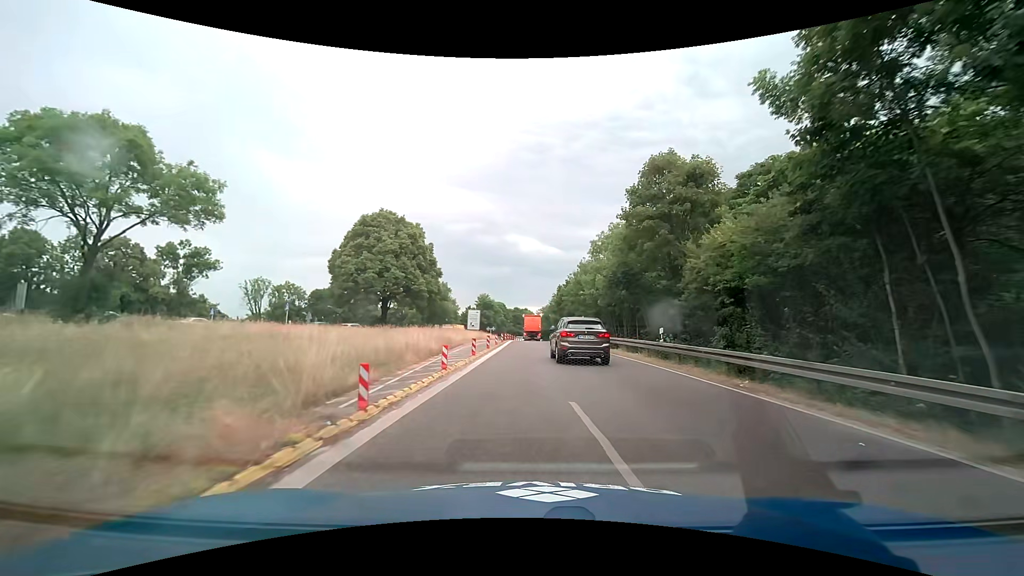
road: trunk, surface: asphalt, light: Day
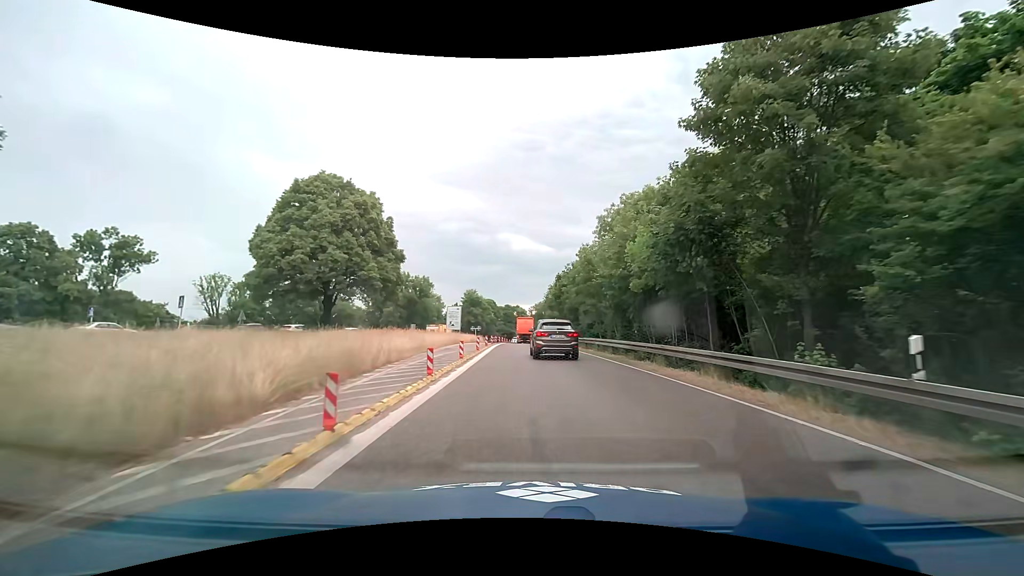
(+0.2, +13.5) m; +1°
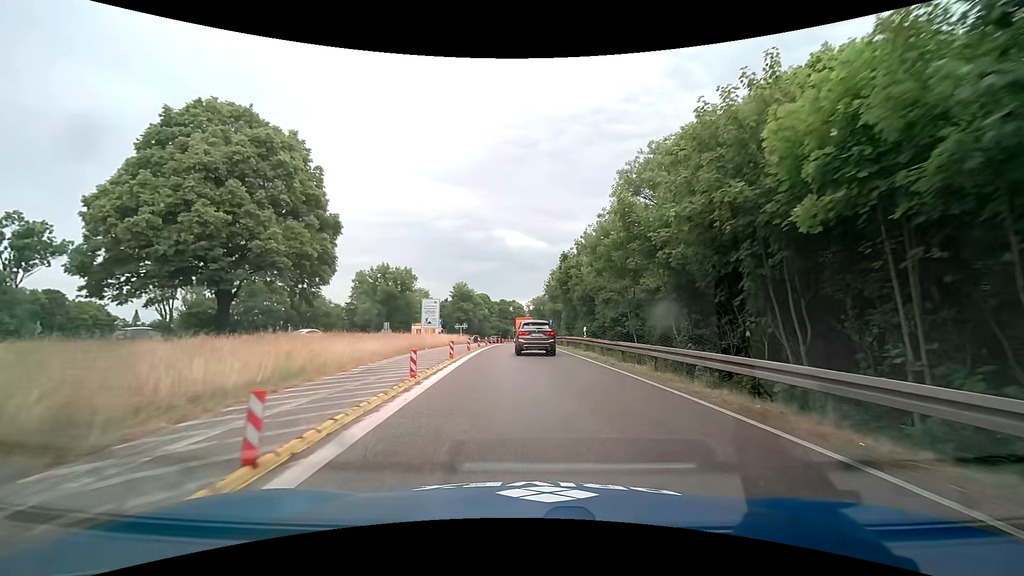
(+0.2, +13.6) m; +1°
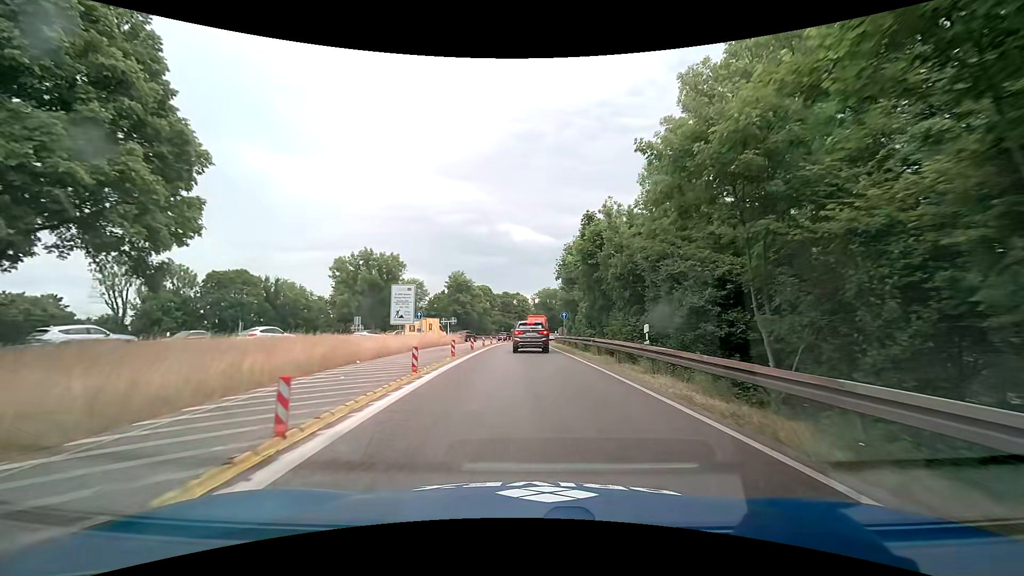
(0.0, +13.3) m; 0°
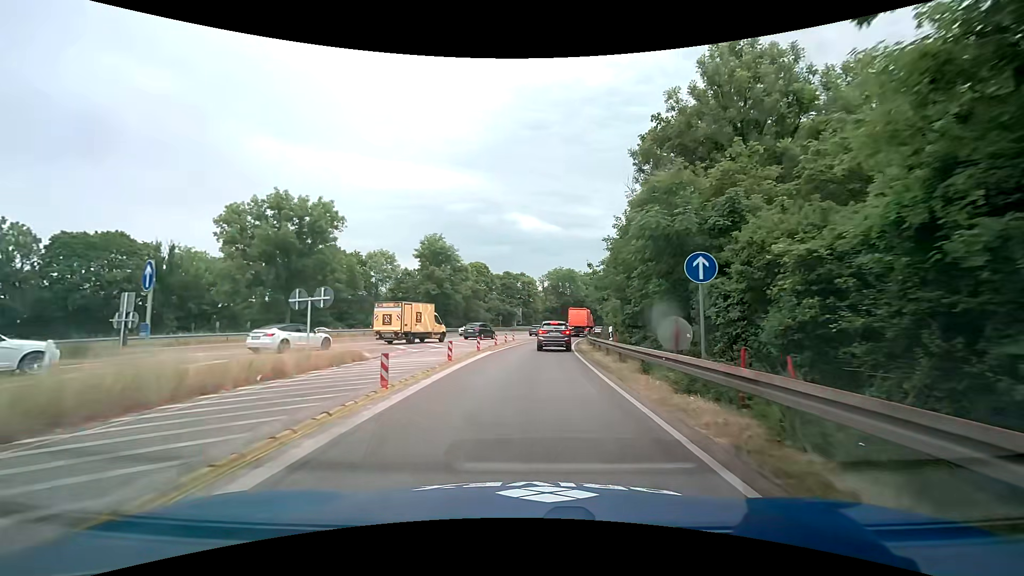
(-0.2, +31.9) m; -1°
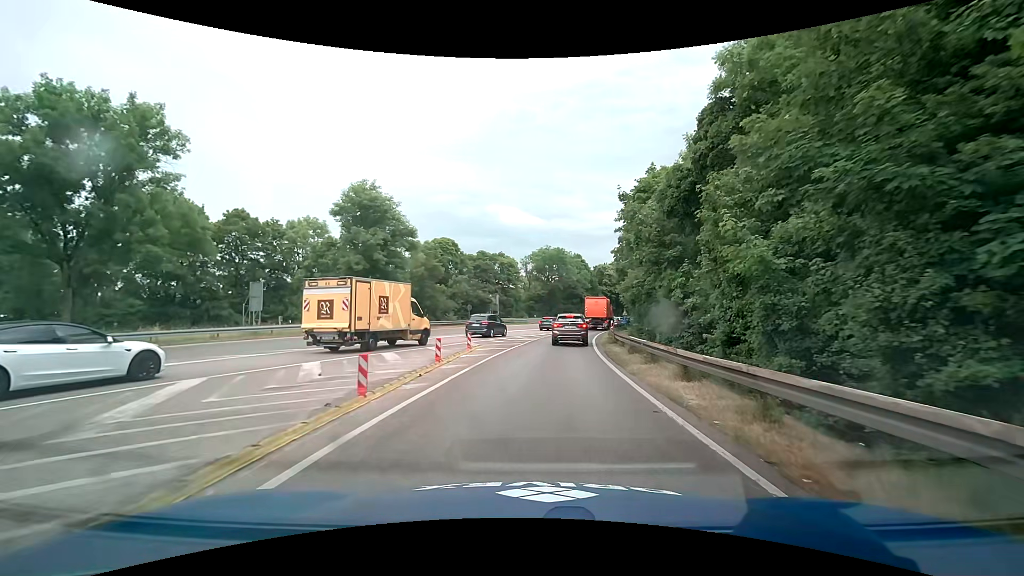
(+0.4, +22.7) m; +2°
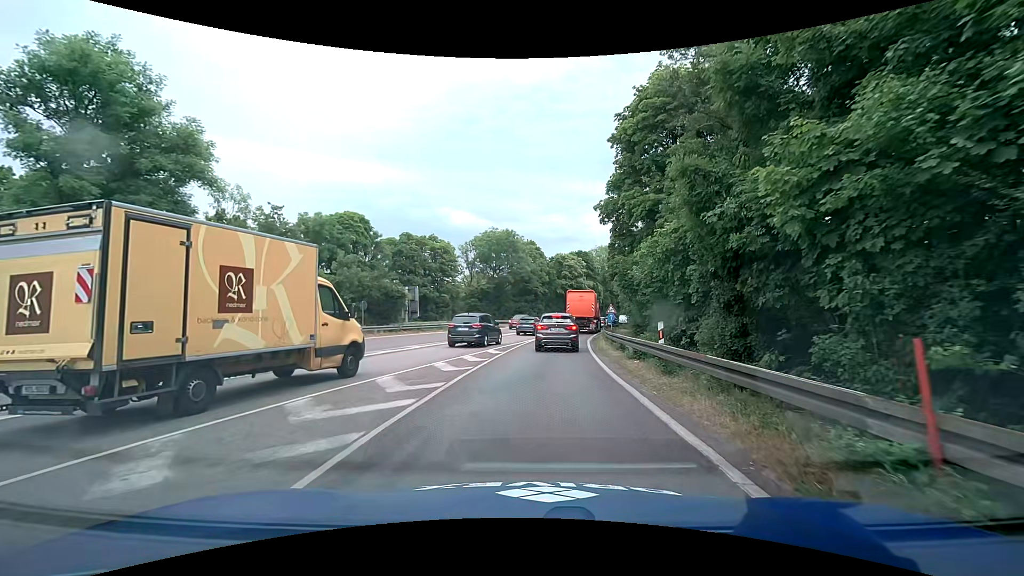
(+1.3, +23.1) m; +6°
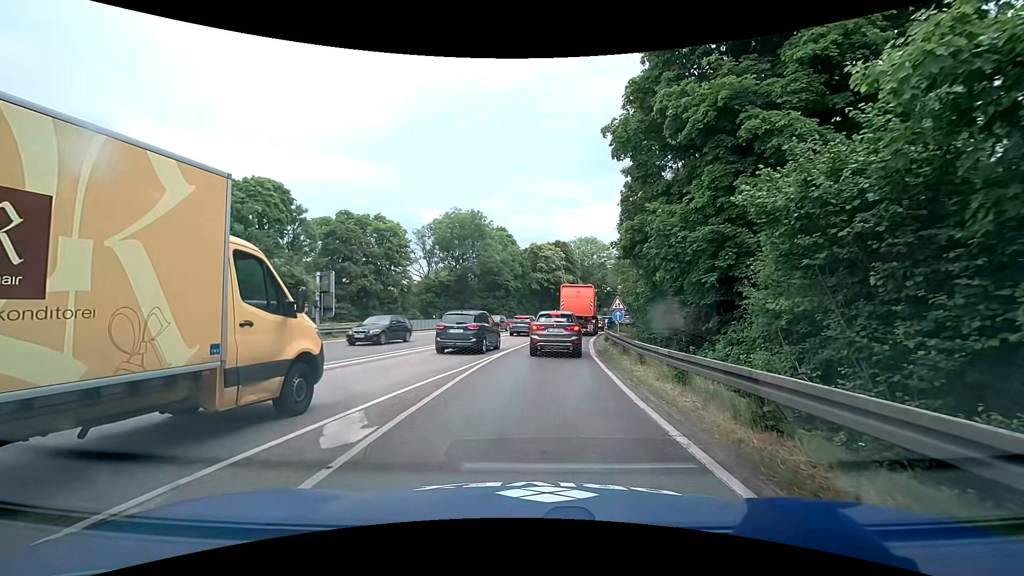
(+0.4, +14.0) m; +3°
